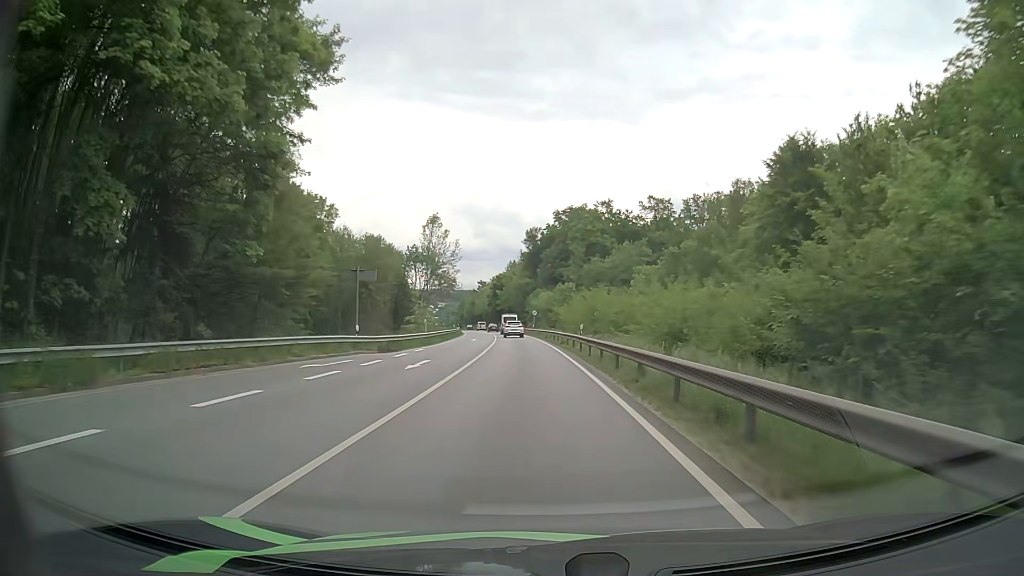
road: primary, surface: asphalt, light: Day
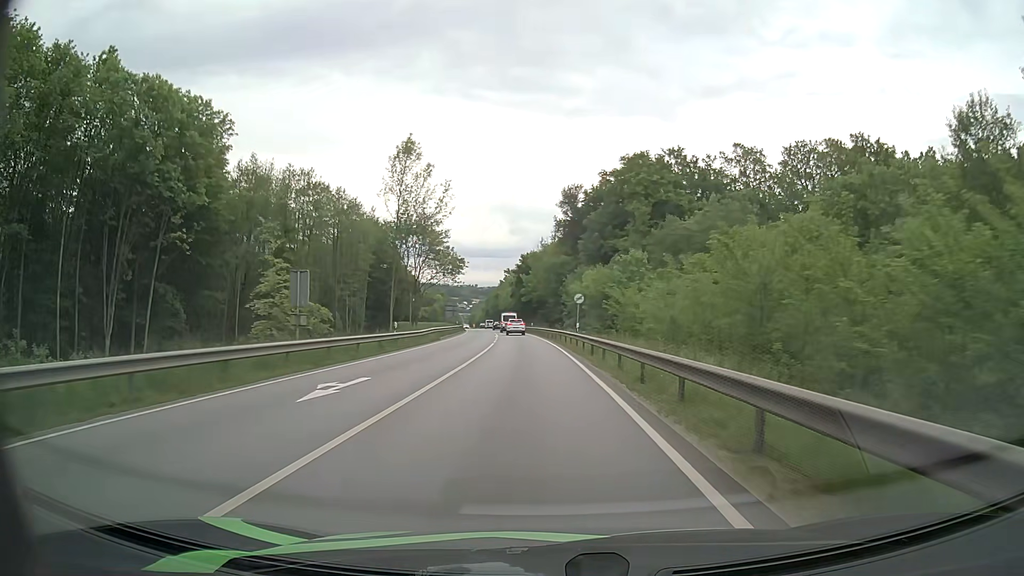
(-1.2, +44.7) m; -3°
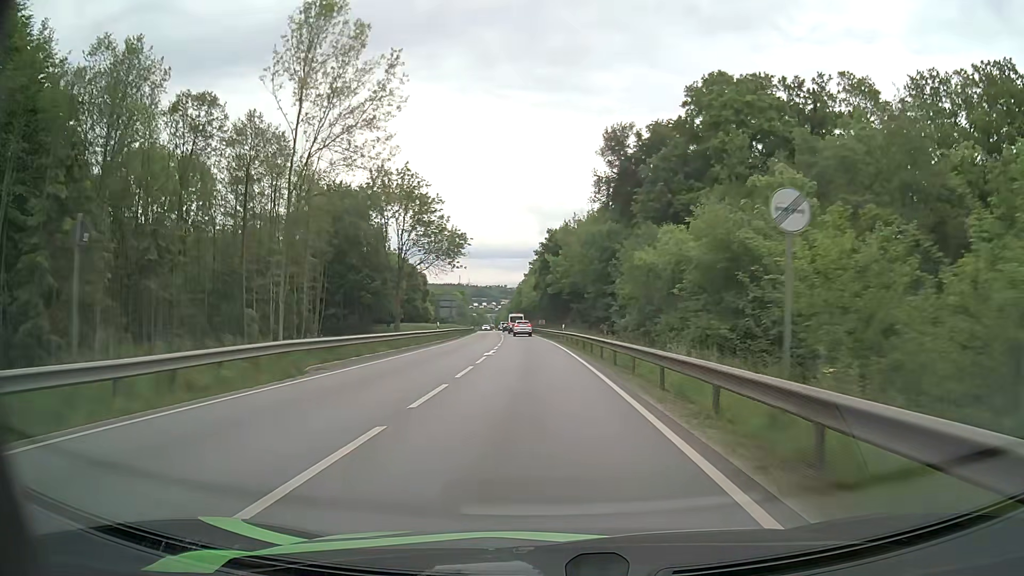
(-0.7, +33.1) m; -3°
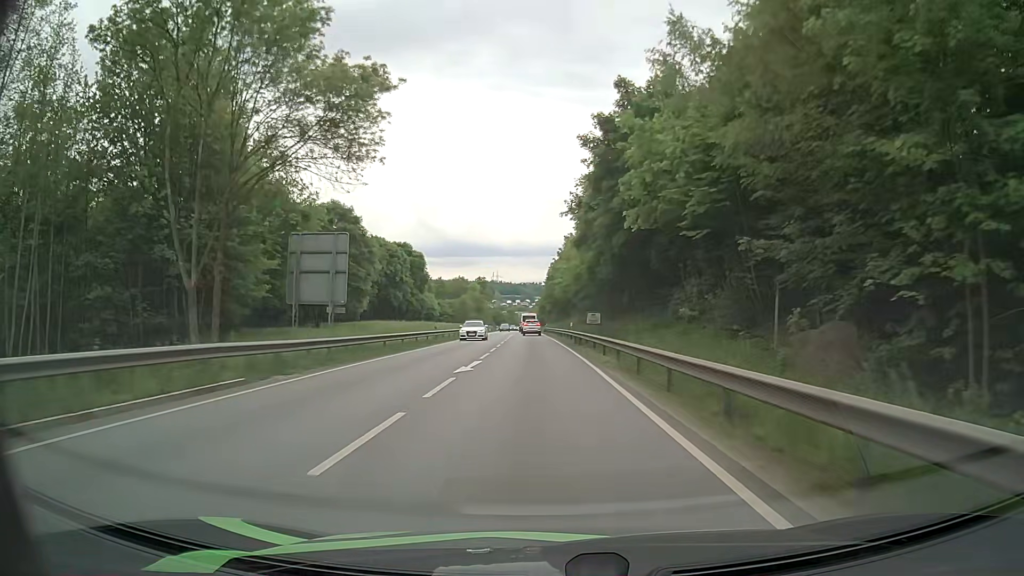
(-1.4, +52.8) m; -3°
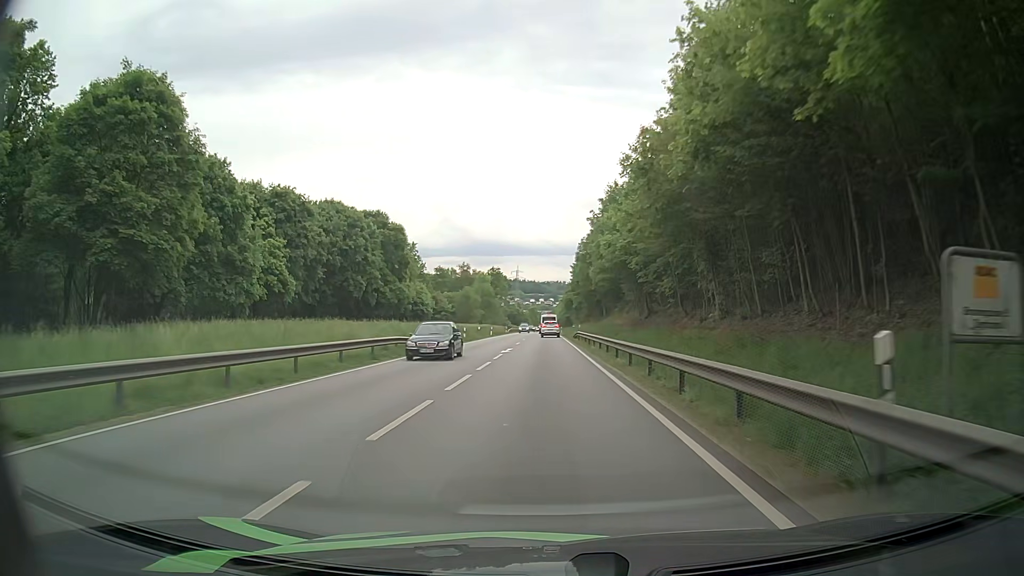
(-0.6, +40.3) m; -1°
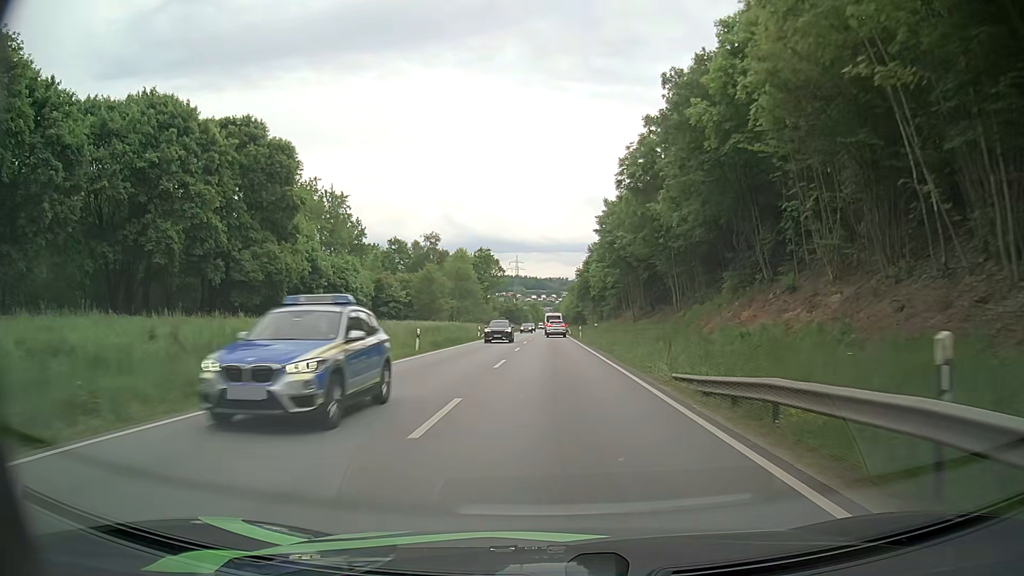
(-0.8, +48.3) m; -1°
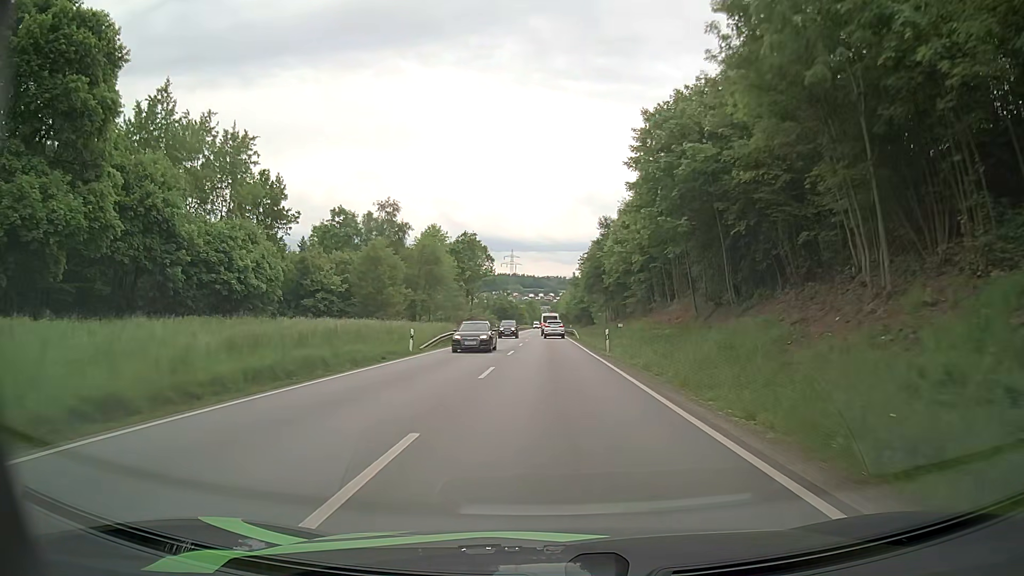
(0.0, +28.0) m; 0°
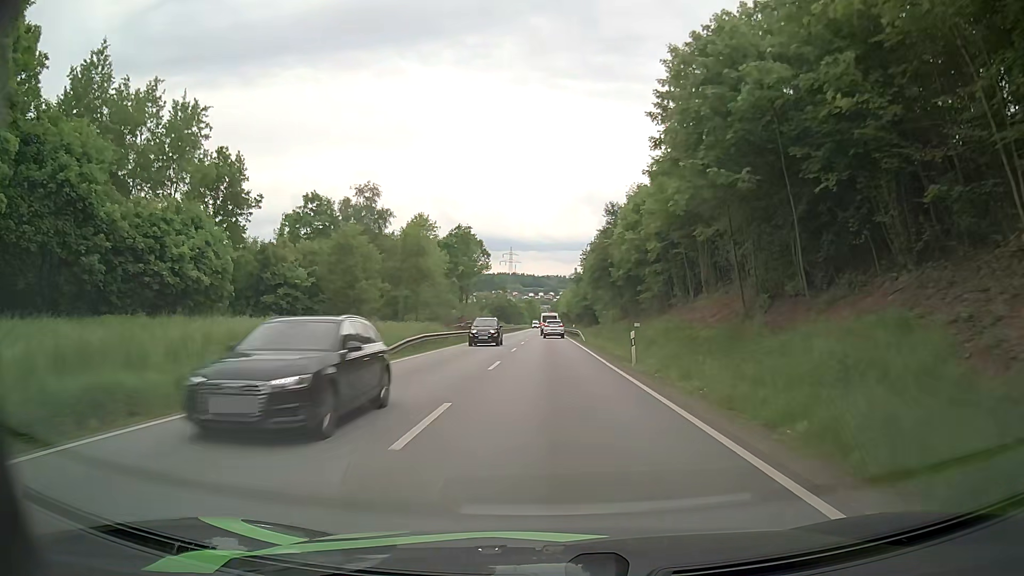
(0.0, +9.2) m; 0°
(0, +10) (0, +20) (0, +30) (0, +40) (0, +50) (0, +60) (0, +70) (0, +80) (0, +90) (0, +100) m
